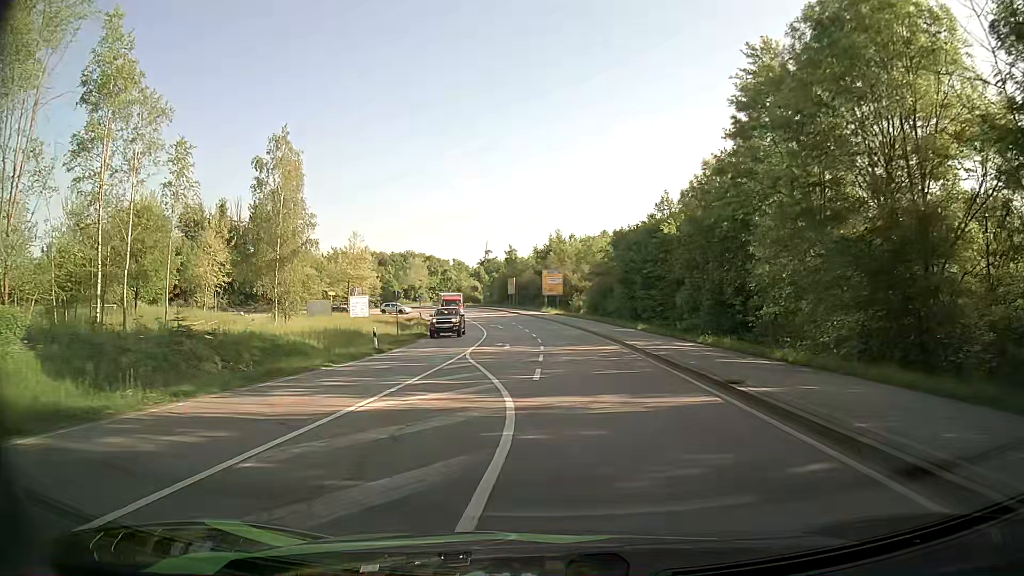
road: secondary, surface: asphalt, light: Day
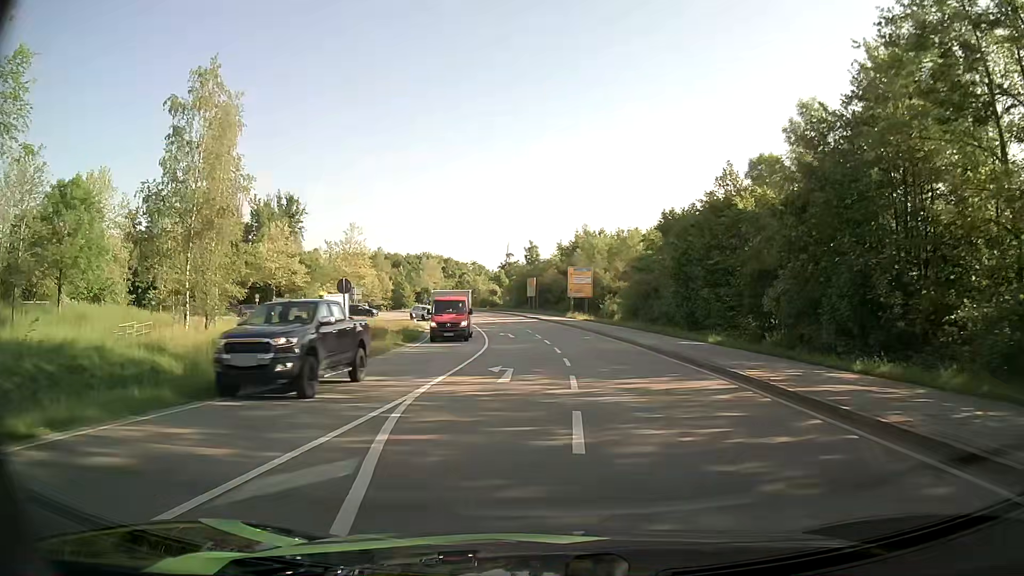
(-0.4, +14.2) m; -2°
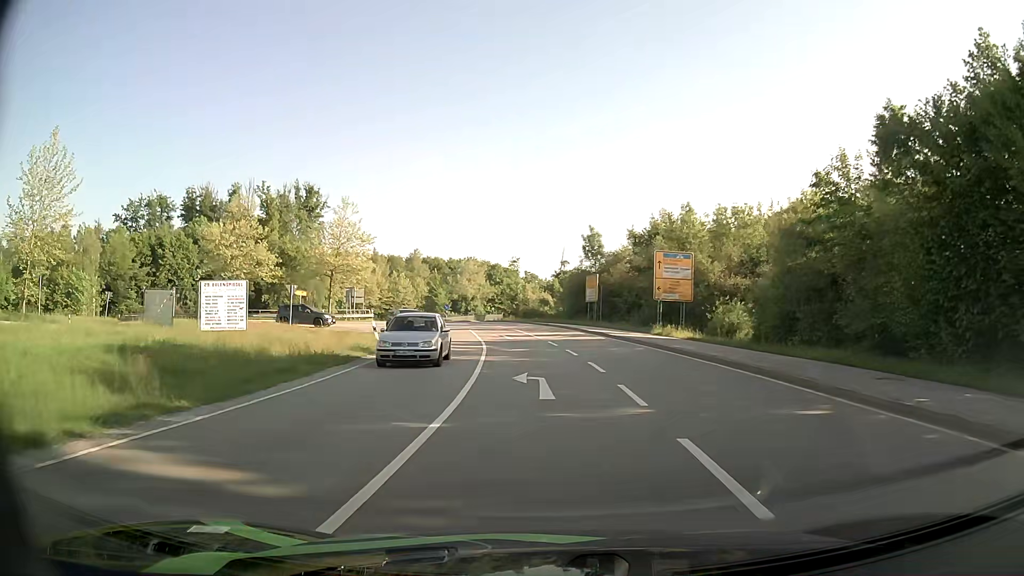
(-1.0, +26.2) m; -5°
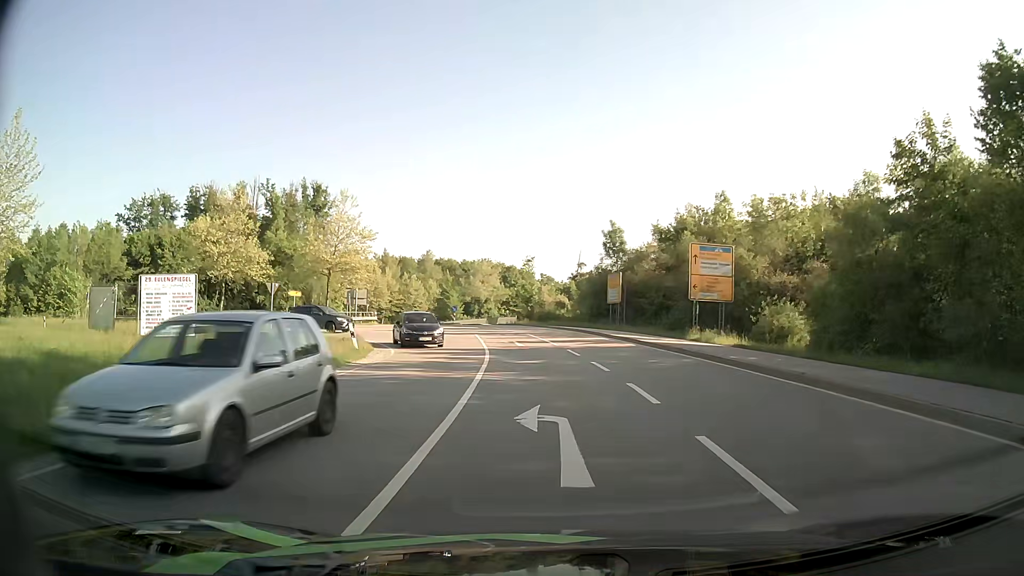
(-0.1, +5.7) m; -1°
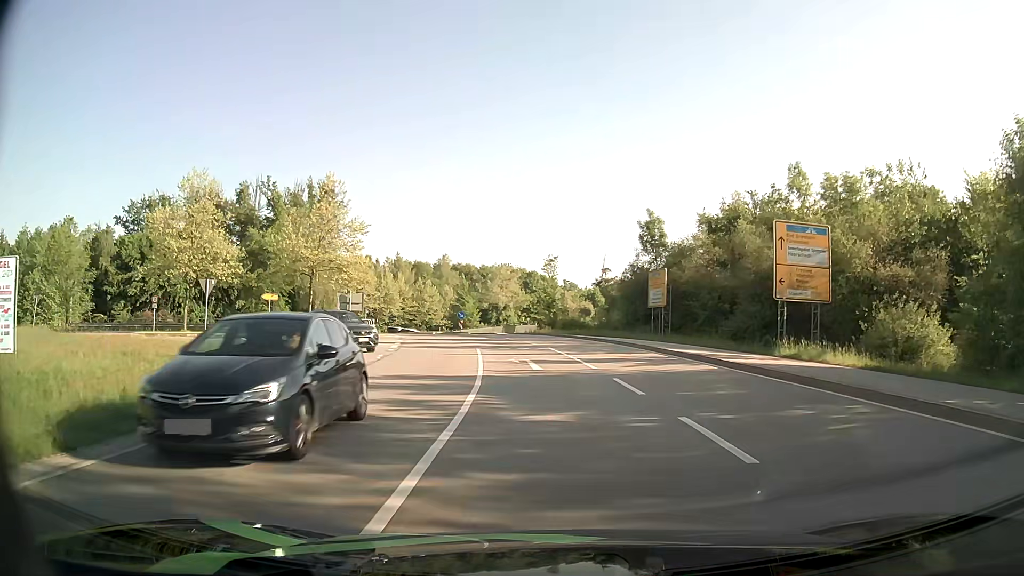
(-0.2, +10.3) m; -2°
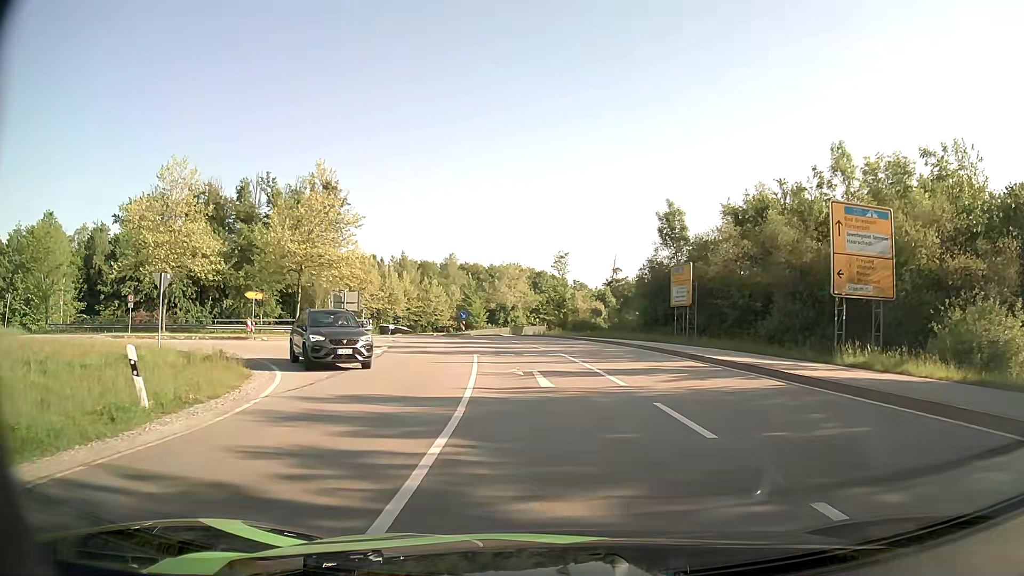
(0.0, +4.5) m; -1°
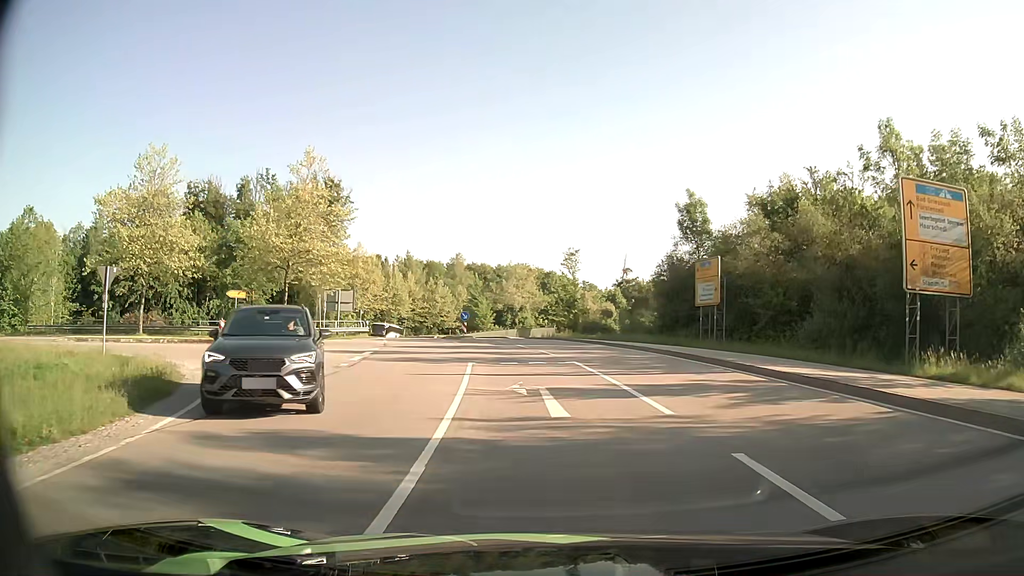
(0.0, +4.1) m; -1°
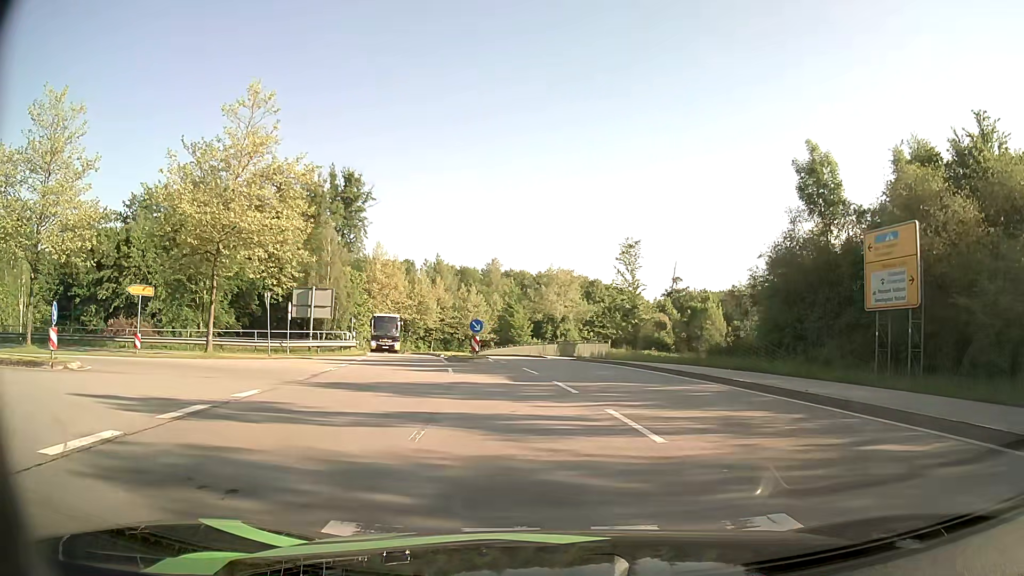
(-0.4, +14.9) m; -3°
(0, +10) (-3, +20) (-12, +23) (-21, +19) (-30, +15) (-38, +9) (-46, +3) (-54, -3) (-63, -9) (-72, -12) m
